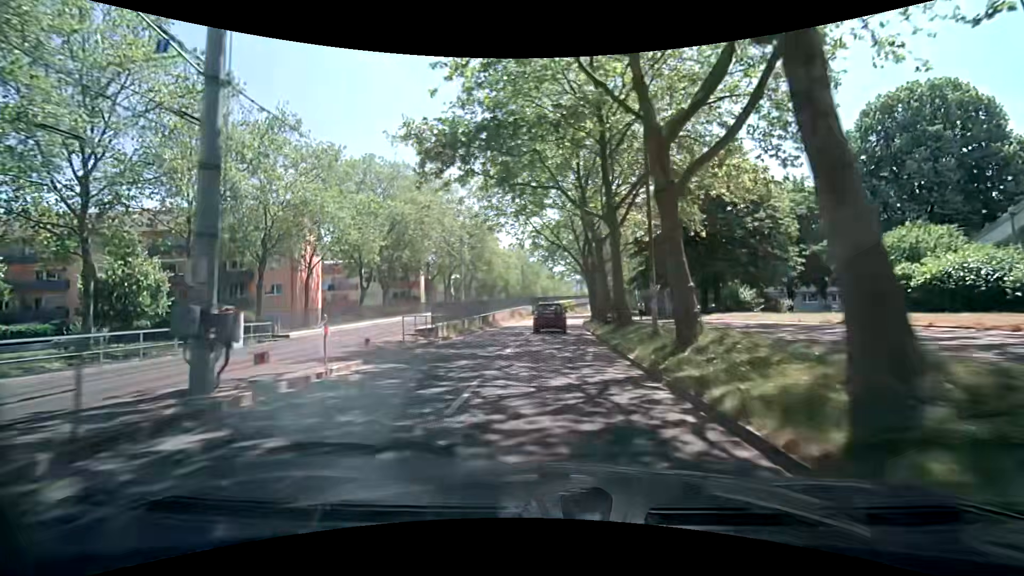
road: tertiary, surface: asphalt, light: Day
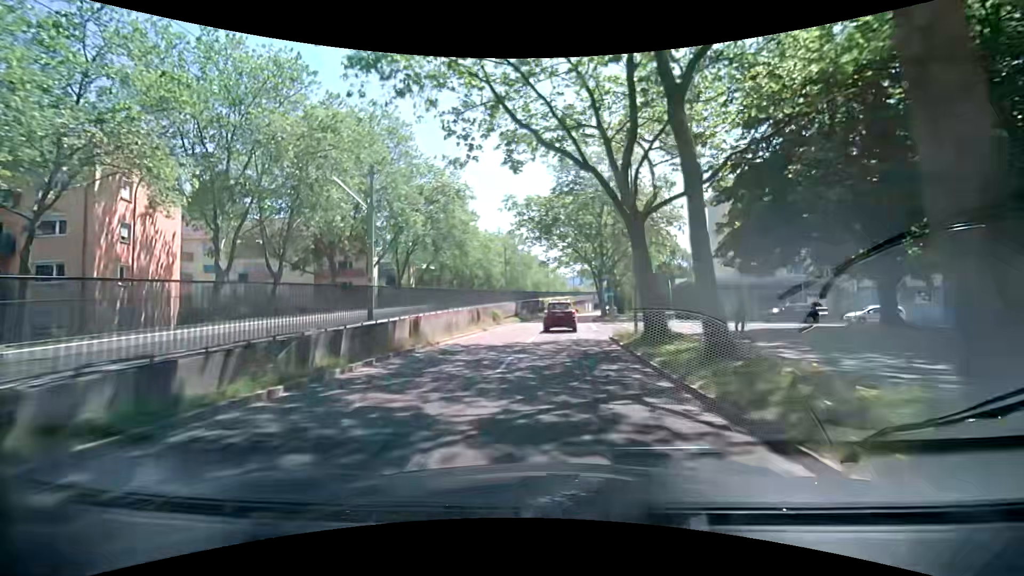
(+0.2, +22.7) m; 0°
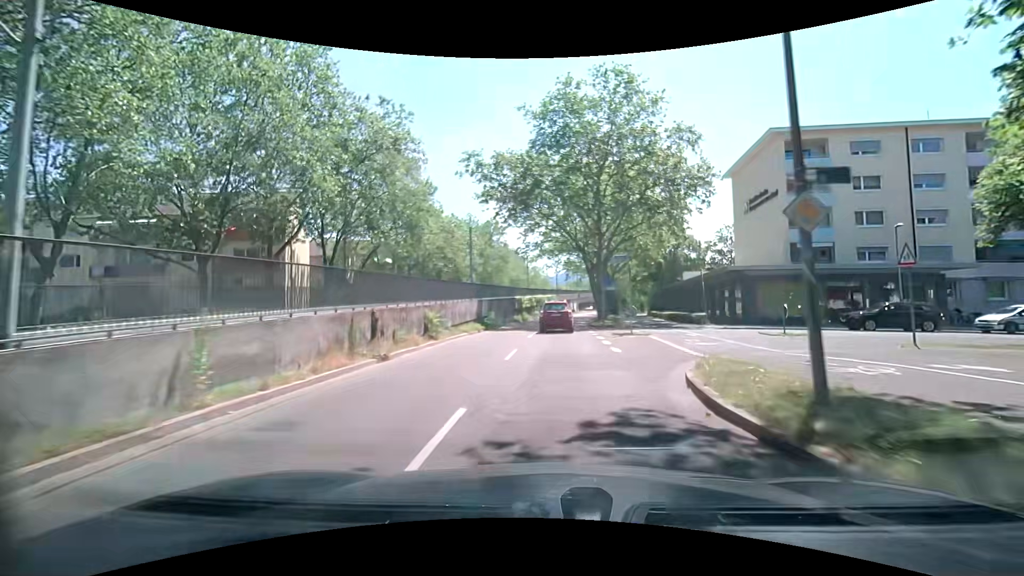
(+0.4, +15.4) m; +3°
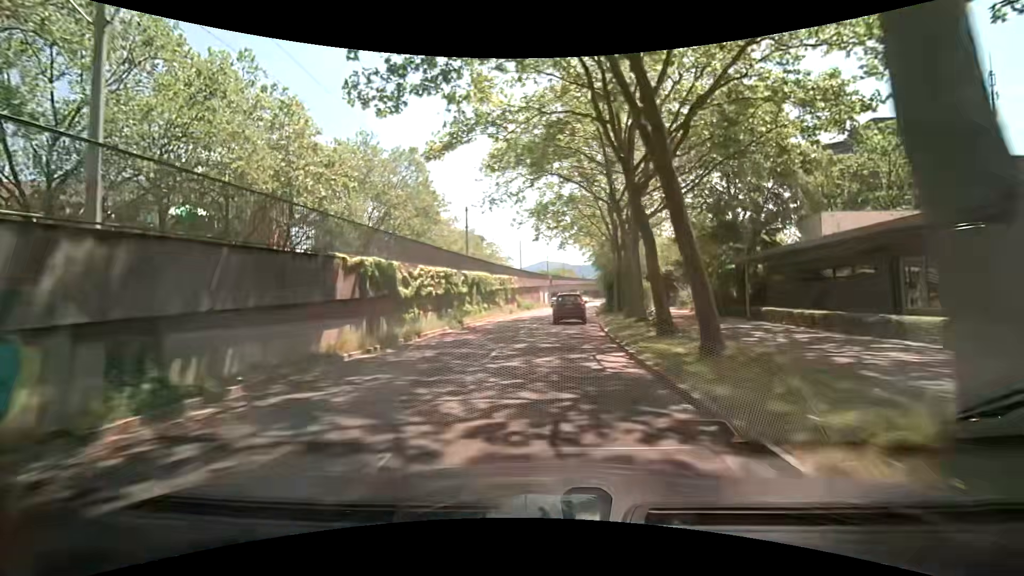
(+1.0, +38.4) m; +3°
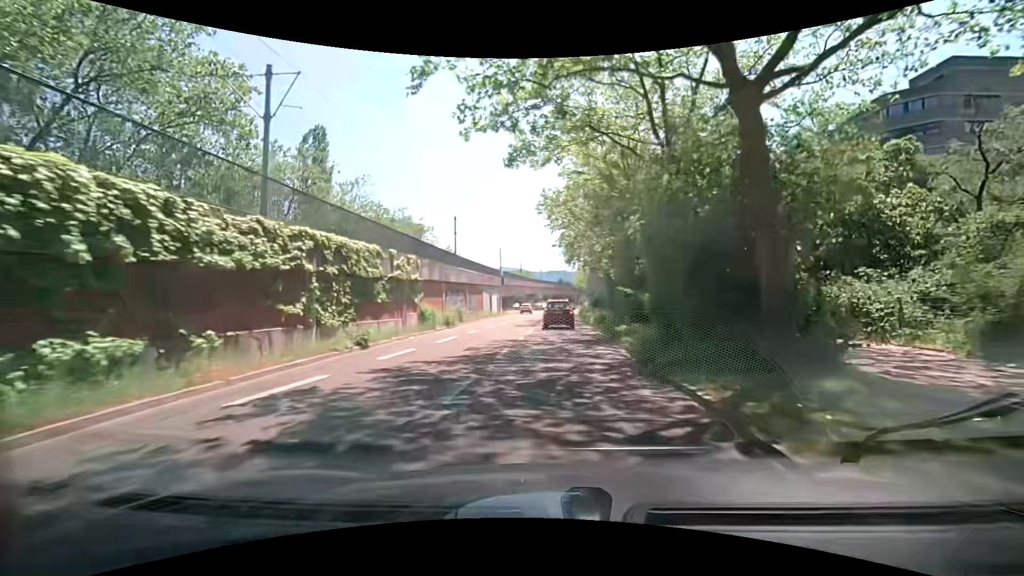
(+1.4, +30.6) m; +5°
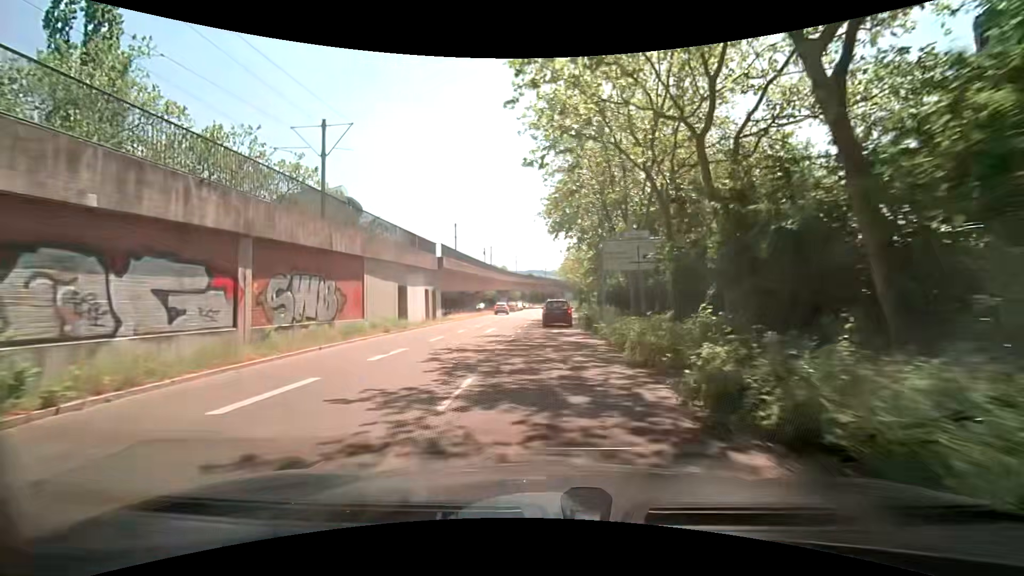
(+0.8, +30.5) m; +3°
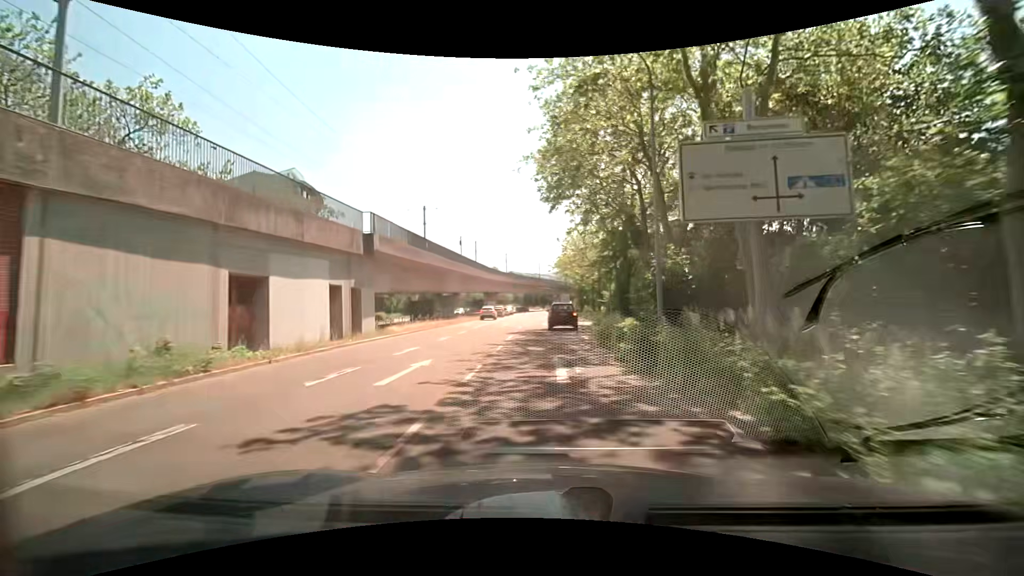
(+0.1, +15.2) m; +1°
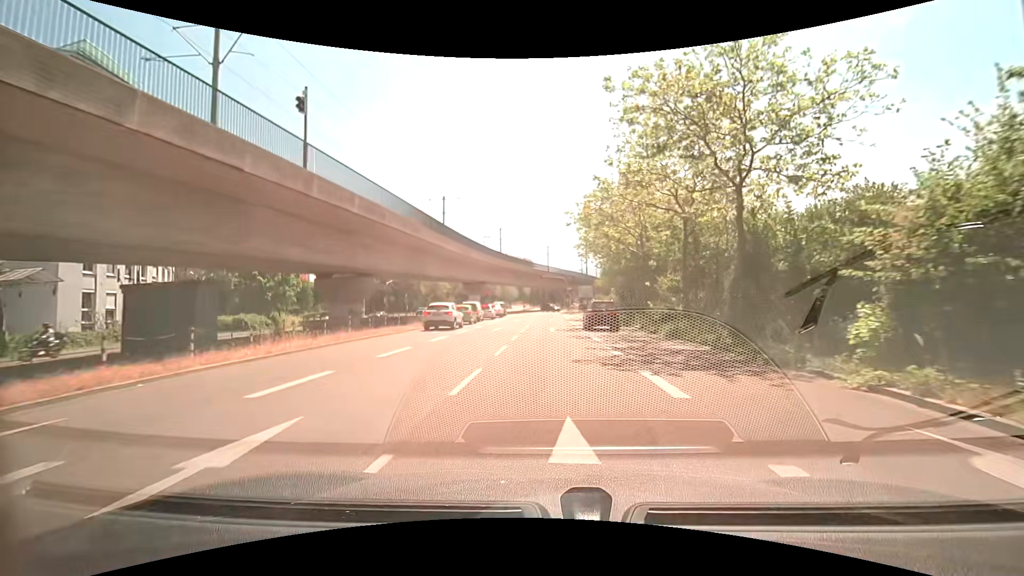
(-0.2, +37.8) m; -1°
